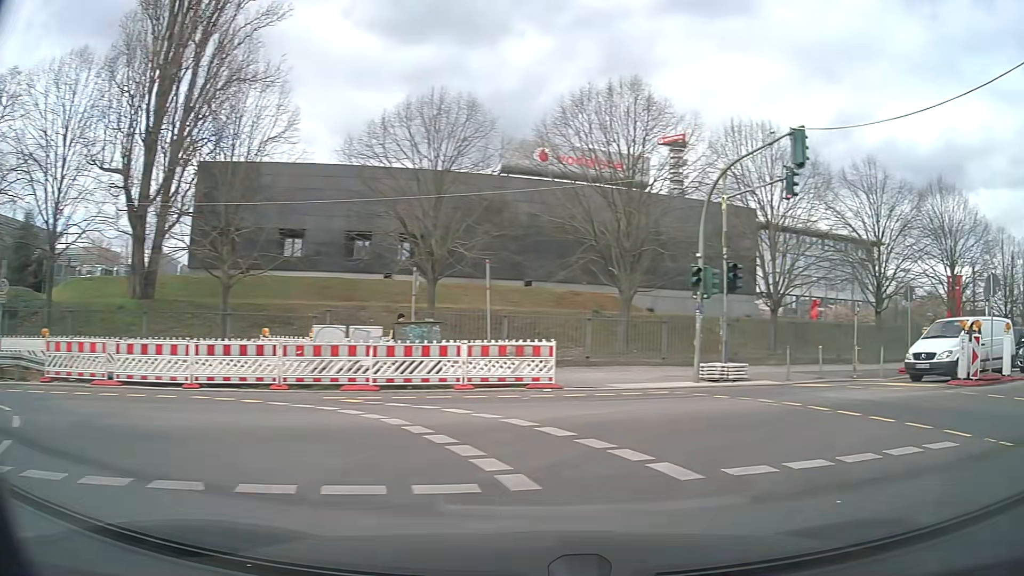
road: secondary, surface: asphalt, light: Day
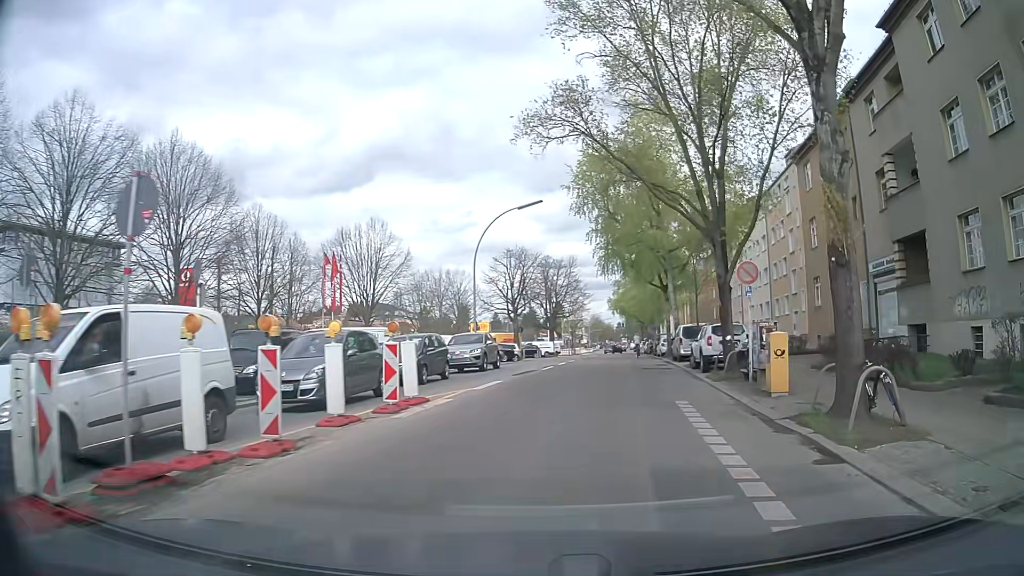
(+7.7, +10.2) m; +63°
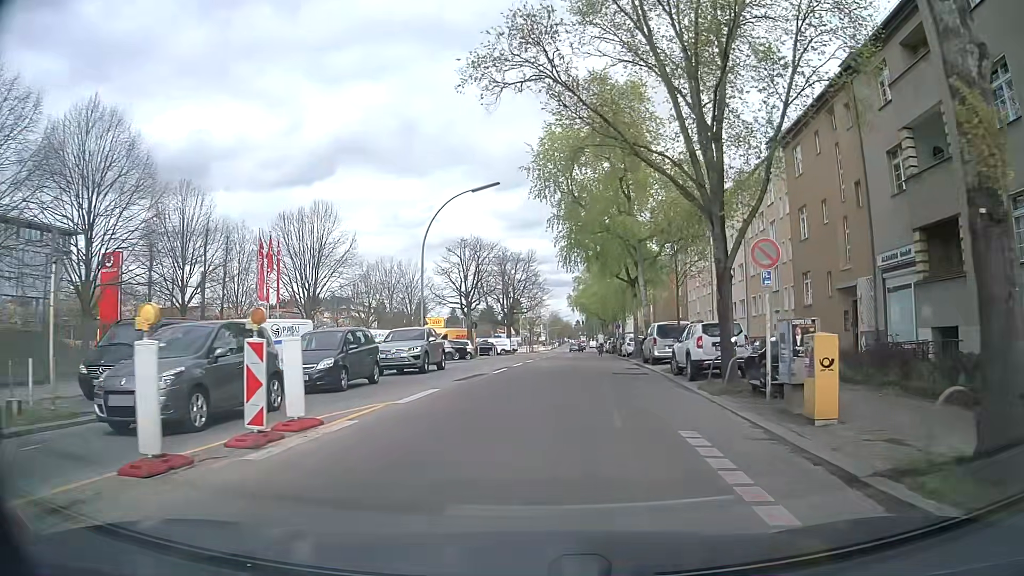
(+0.2, +4.5) m; +3°
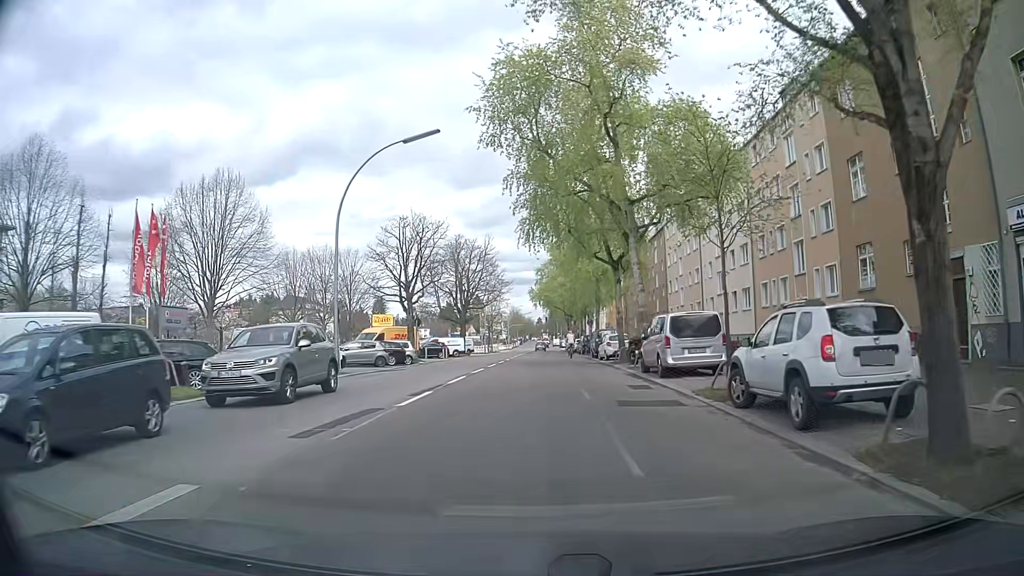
(+0.3, +10.6) m; +2°
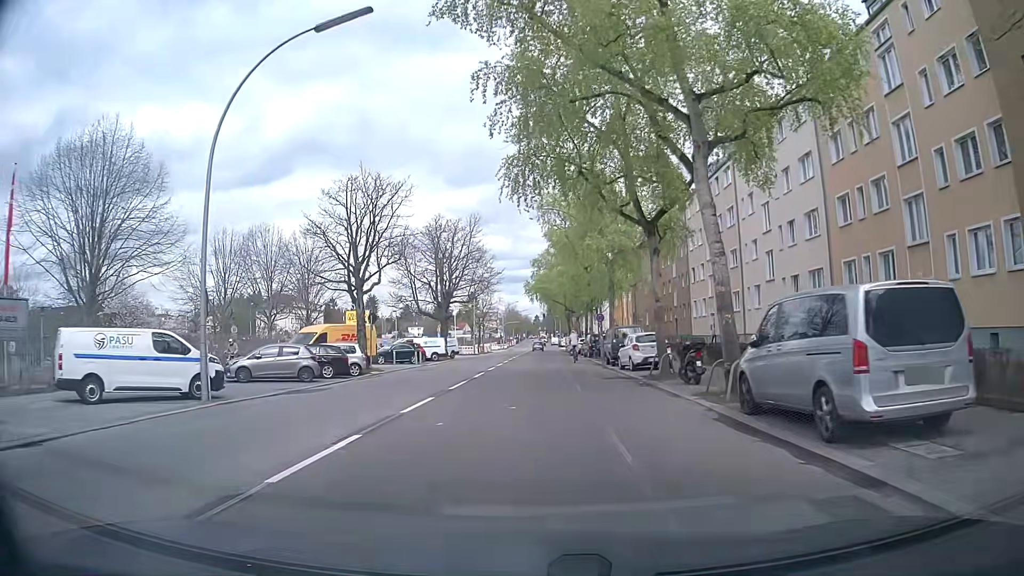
(+0.4, +12.2) m; +1°
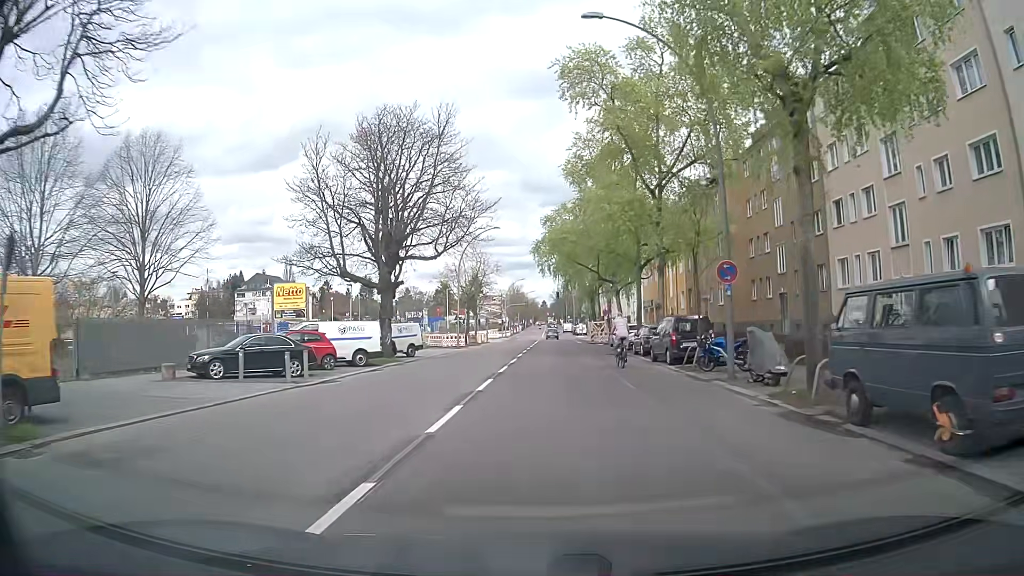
(-0.5, +27.3) m; 0°
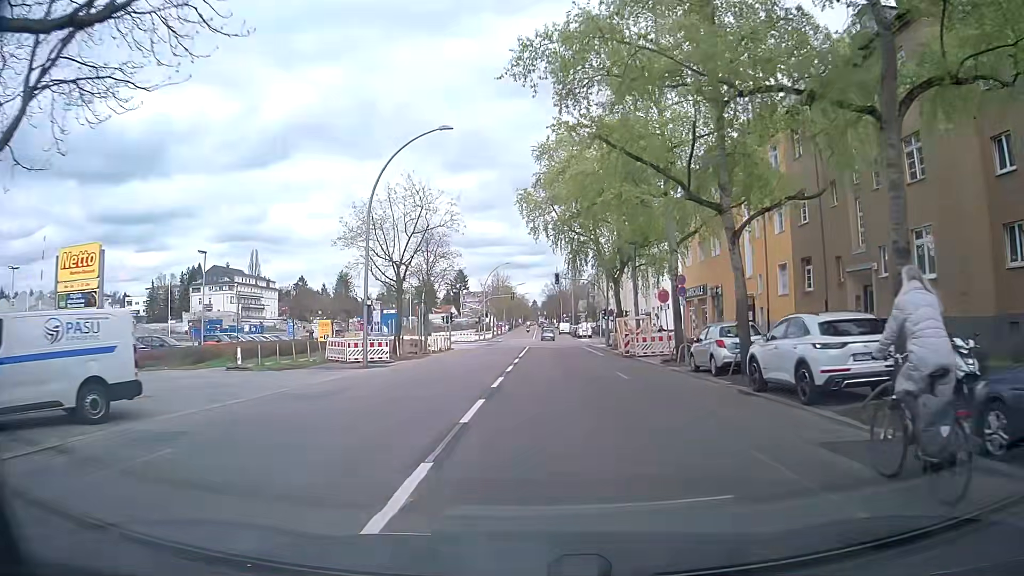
(-0.1, +28.9) m; 0°
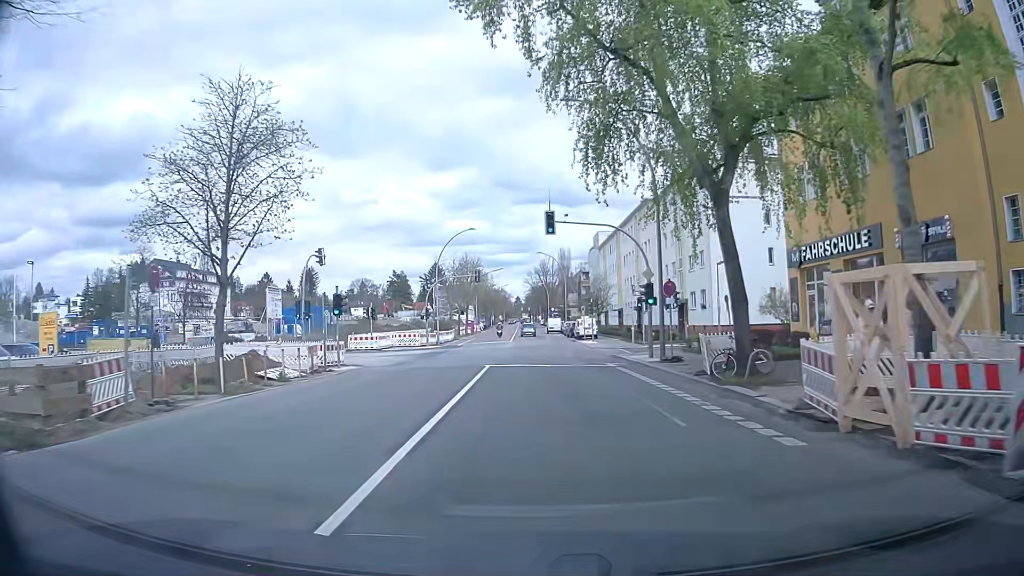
(+0.6, +29.3) m; +2°
(0, +10) (0, +20) (0, +30) (0, +40) (-1, +50) (-1, +60) (-1, +70) (-1, +80) (-1, +90) (-1, +100) m
